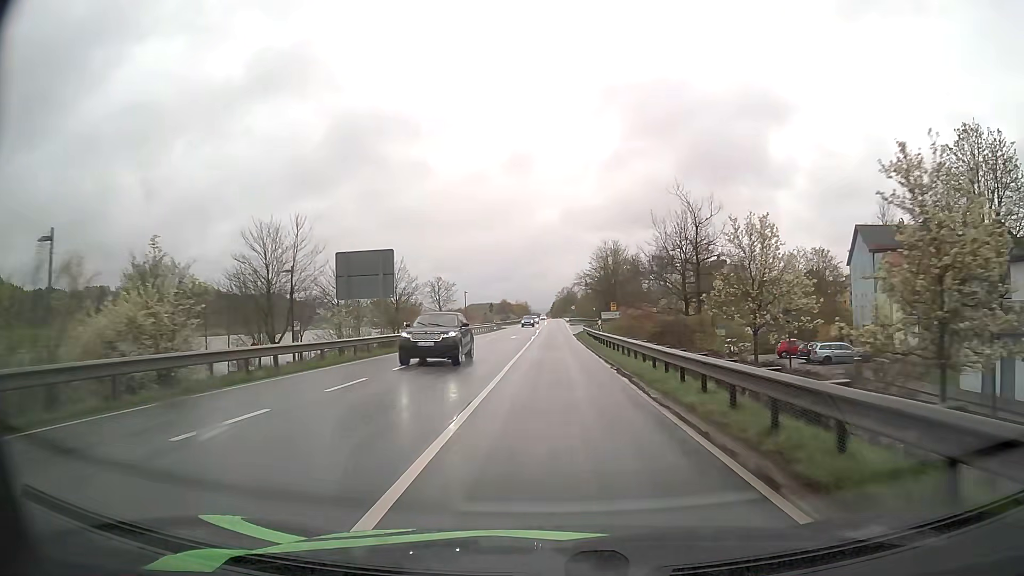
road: primary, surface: asphalt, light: Day
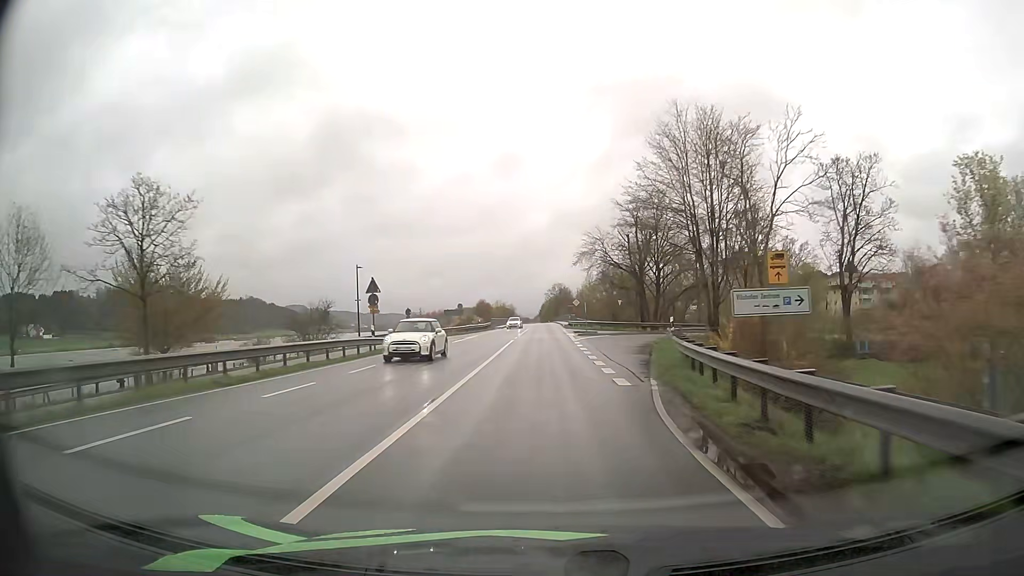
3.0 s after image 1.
(+0.5, +55.3) m; +1°
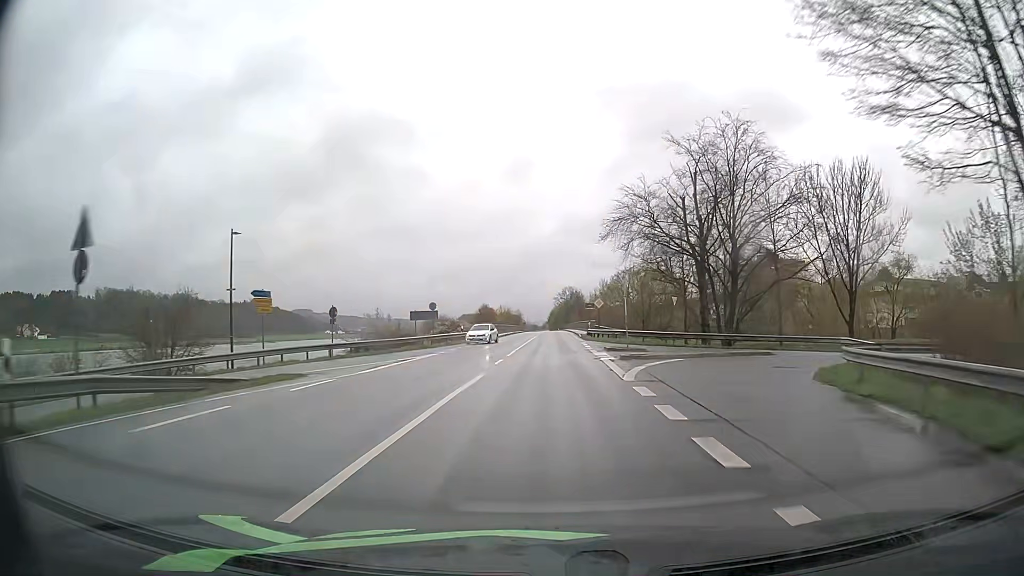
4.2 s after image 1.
(-0.1, +22.5) m; -1°
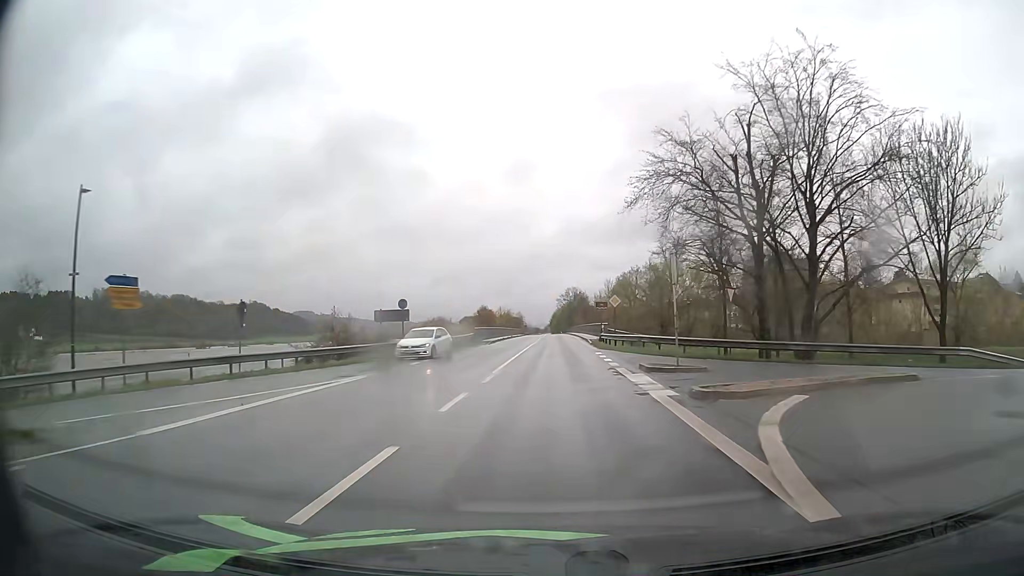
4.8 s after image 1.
(0.0, +11.4) m; -1°
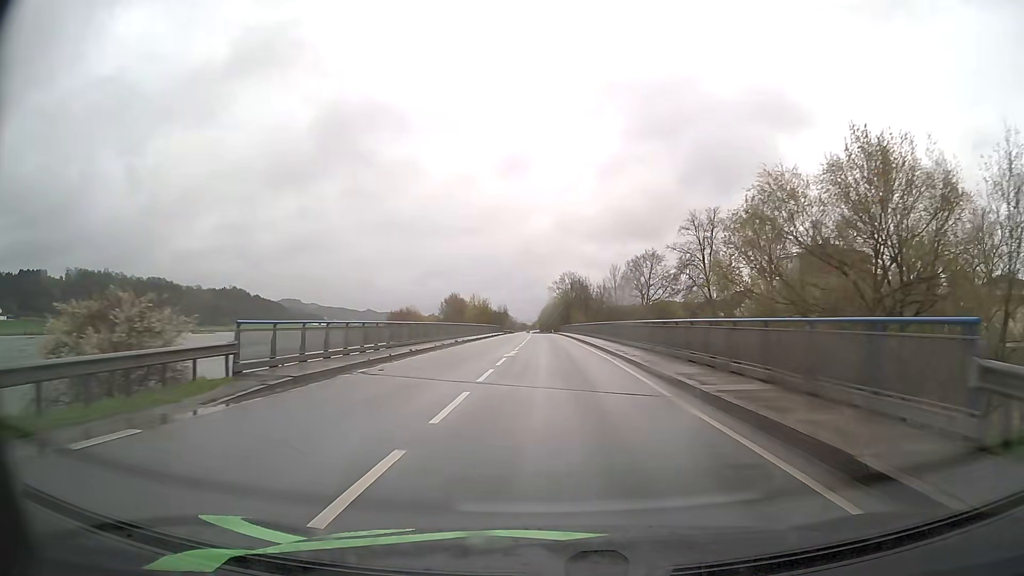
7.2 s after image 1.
(+0.4, +46.5) m; +1°
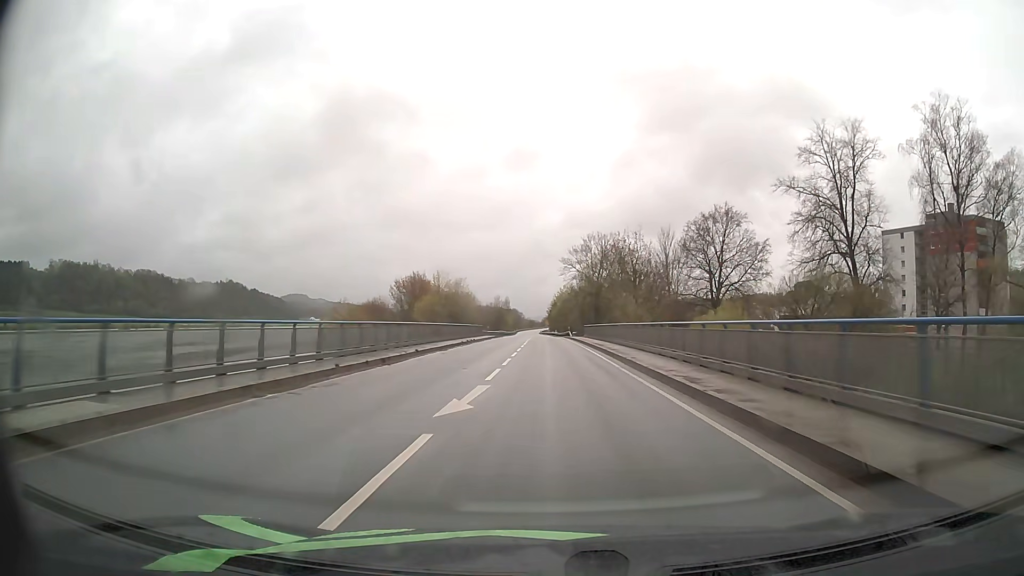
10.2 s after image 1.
(-0.2, +59.1) m; -1°
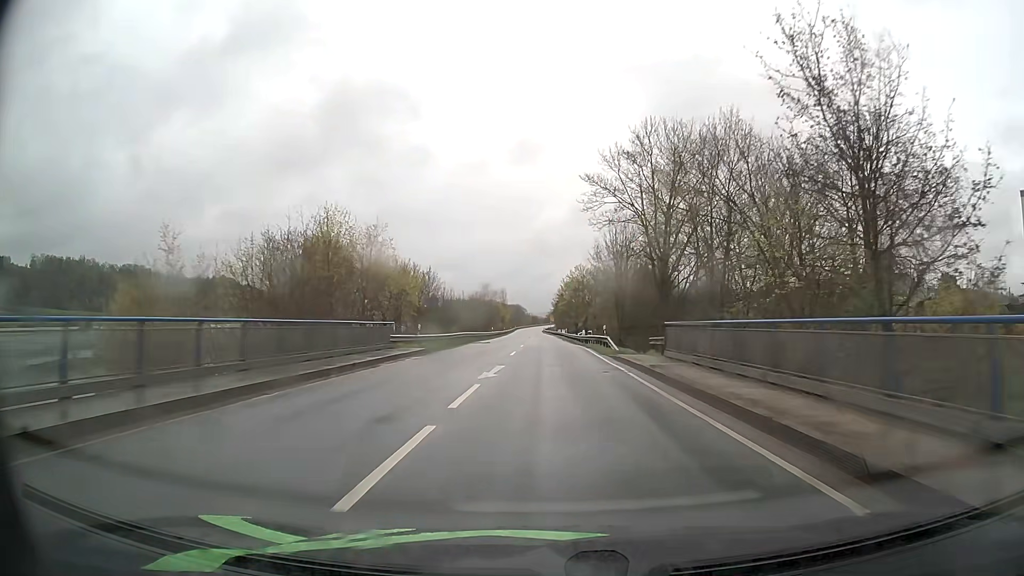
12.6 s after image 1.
(-0.1, +47.6) m; 0°
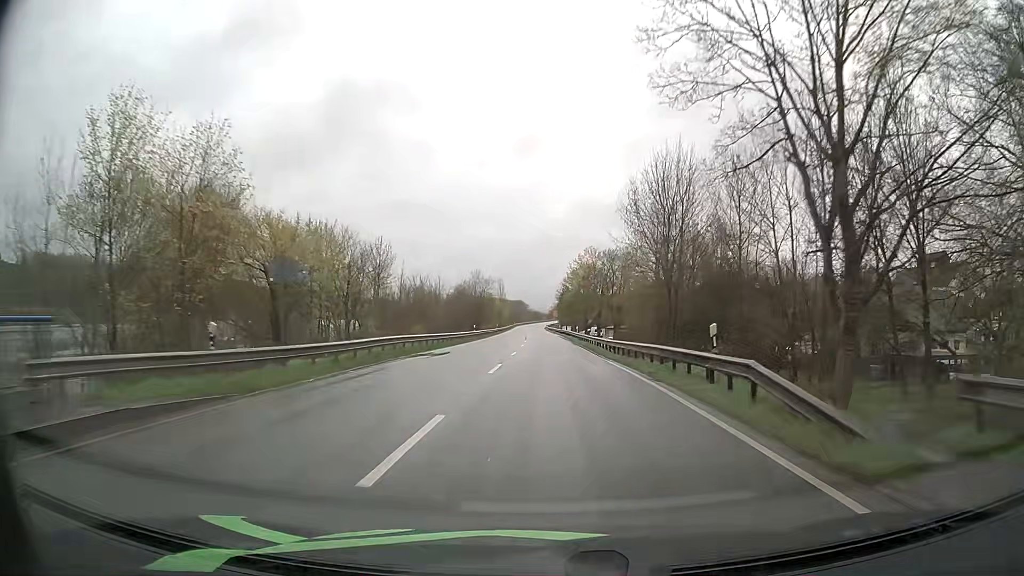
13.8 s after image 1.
(-0.1, +23.9) m; 0°
(0, +10) (0, +20) (0, +30) (0, +40) (-1, +50) (-1, +60) (-1, +70) (-1, +80) (-2, +90) (-2, +100) m
